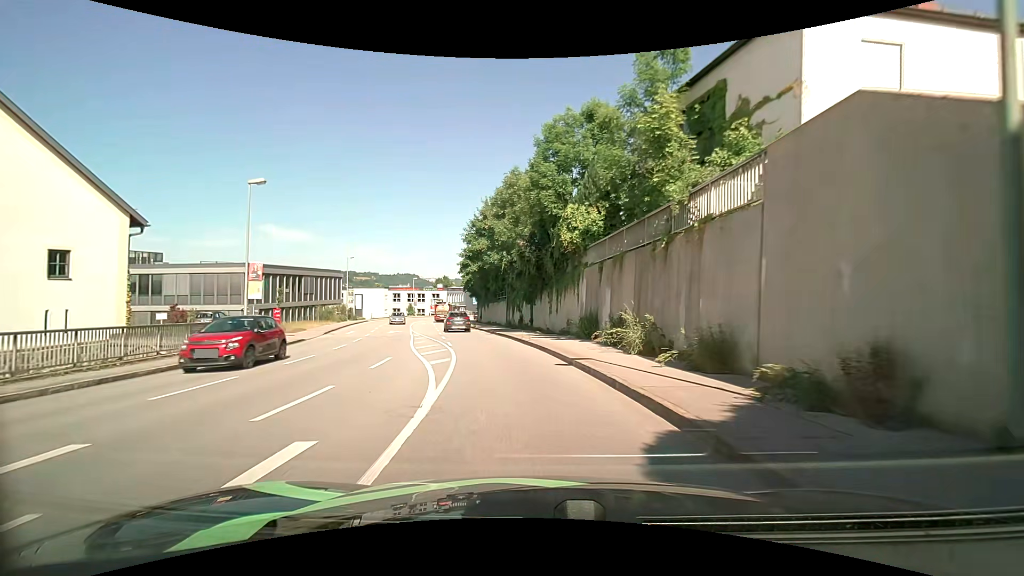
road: tertiary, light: Day
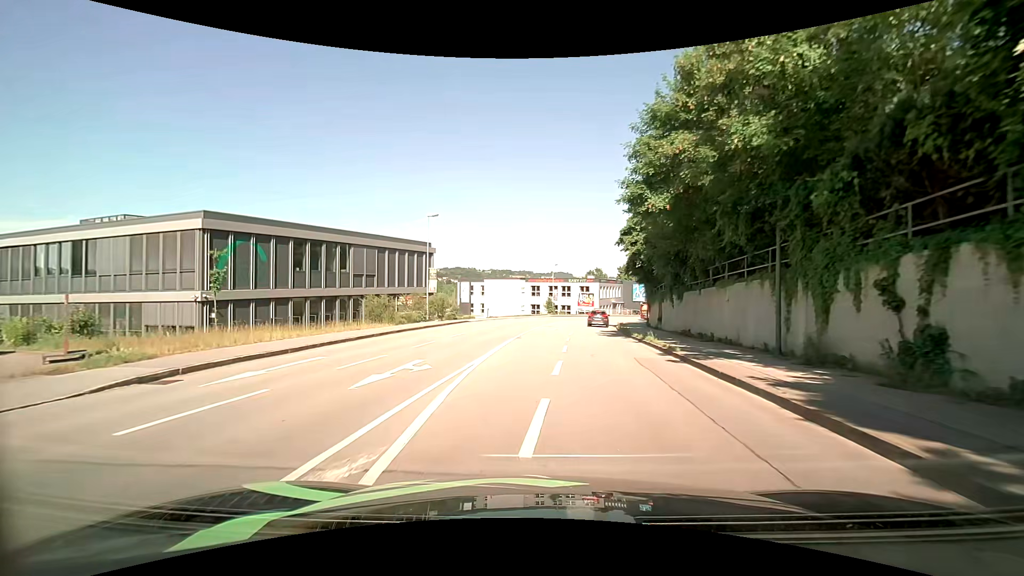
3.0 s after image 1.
(-4.2, +28.2) m; -17°
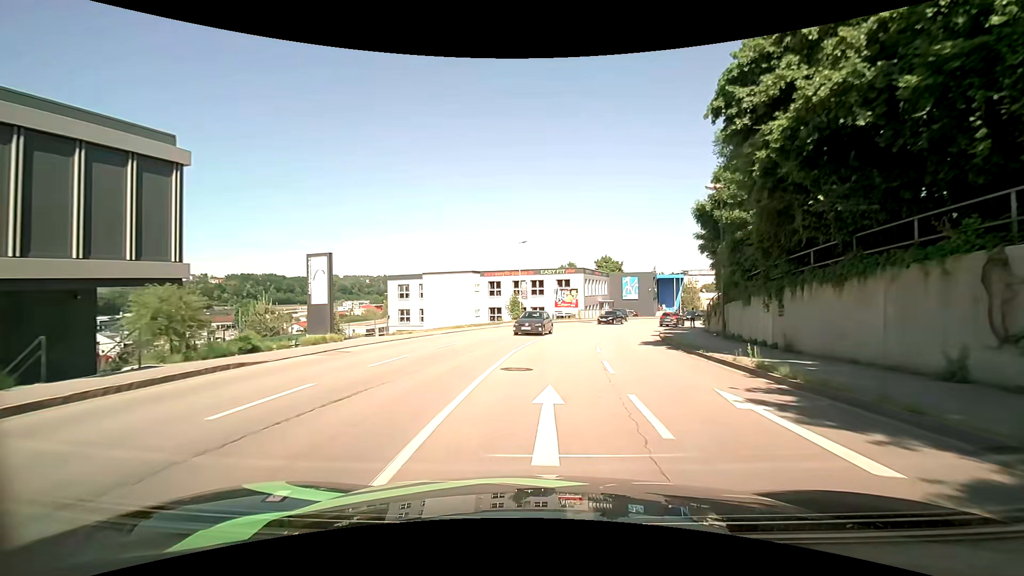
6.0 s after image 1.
(+0.4, +29.0) m; +4°
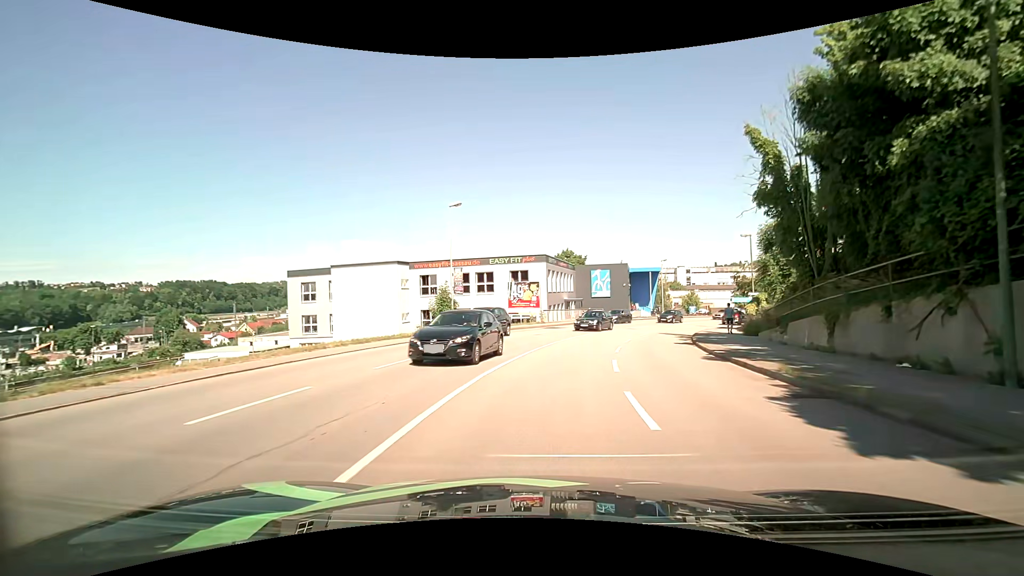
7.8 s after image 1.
(+0.6, +17.7) m; +4°
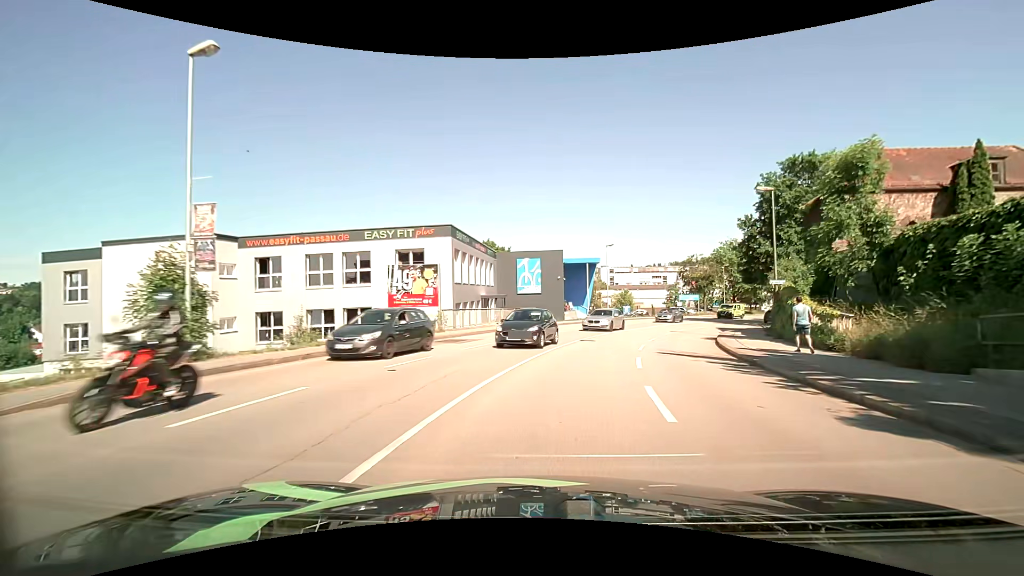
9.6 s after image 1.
(+1.4, +17.7) m; +9°
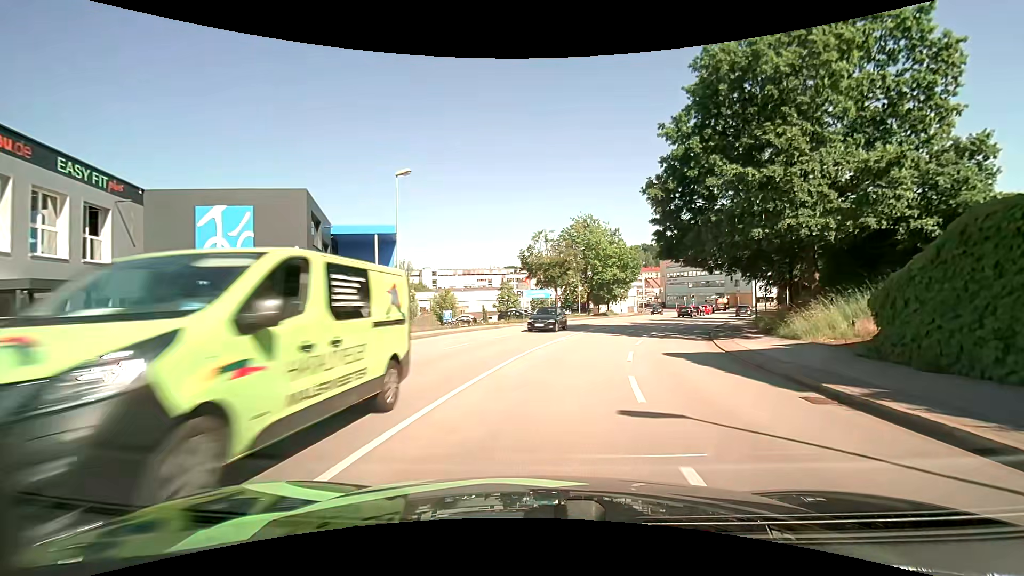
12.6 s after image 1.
(+5.3, +28.7) m; +20°
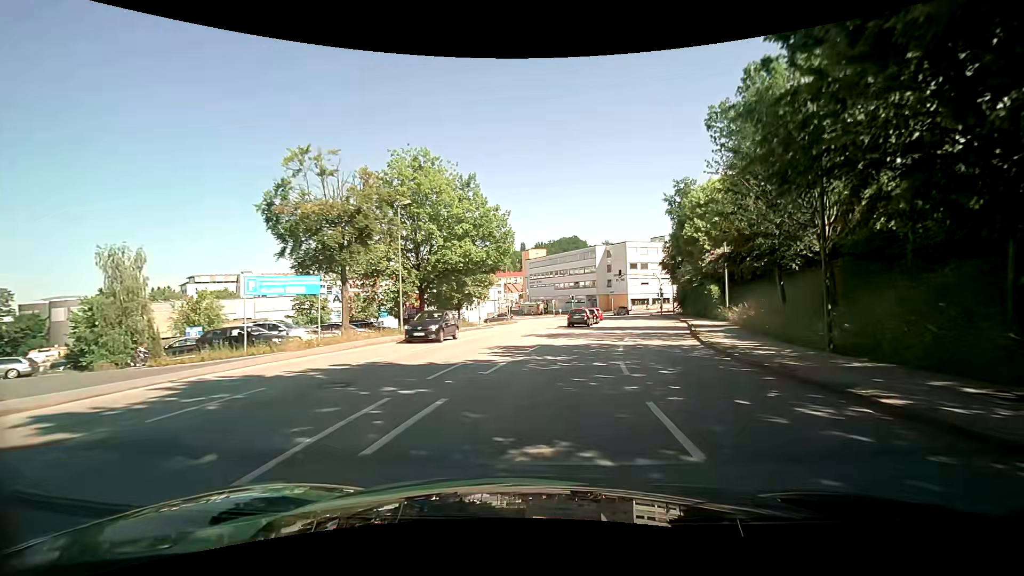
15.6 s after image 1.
(+4.0, +26.7) m; +16°
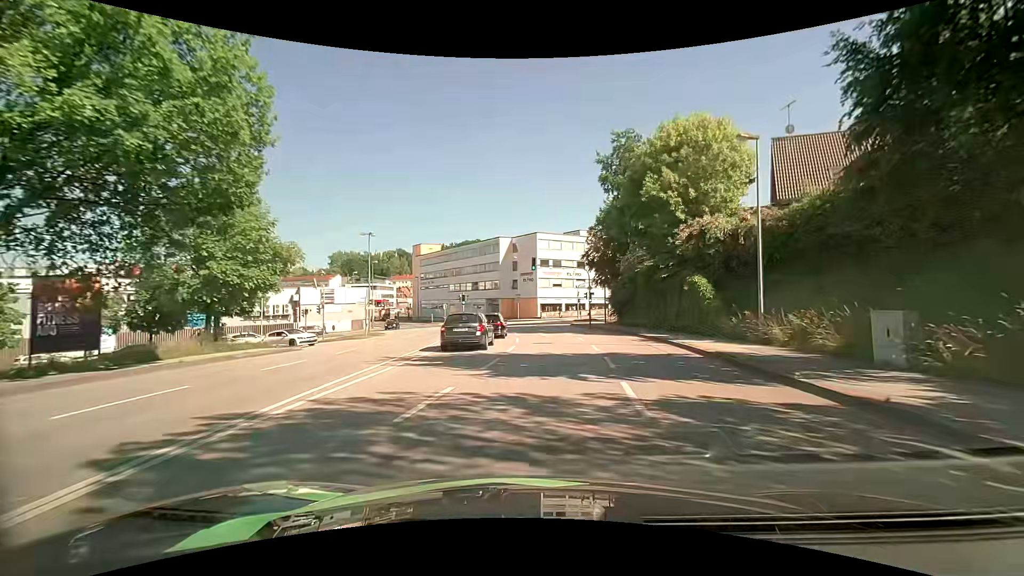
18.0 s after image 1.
(+2.3, +22.1) m; +12°
(0, +10) (0, +20) (0, +30) (0, +40) (-2, +50) (-4, +60) (-7, +69) (-11, +78) (-16, +87) (-21, +95) m
